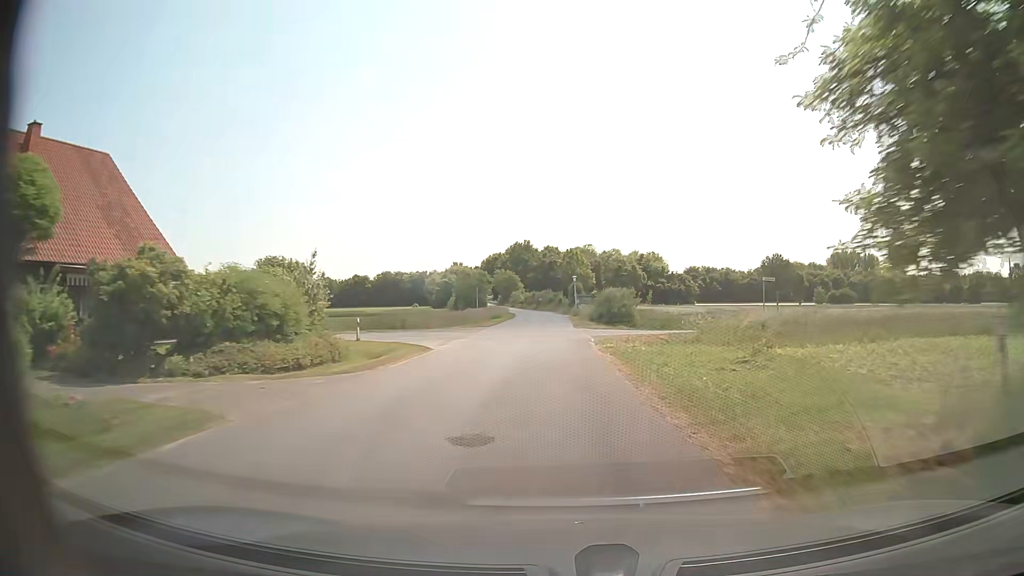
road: unclassified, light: Day
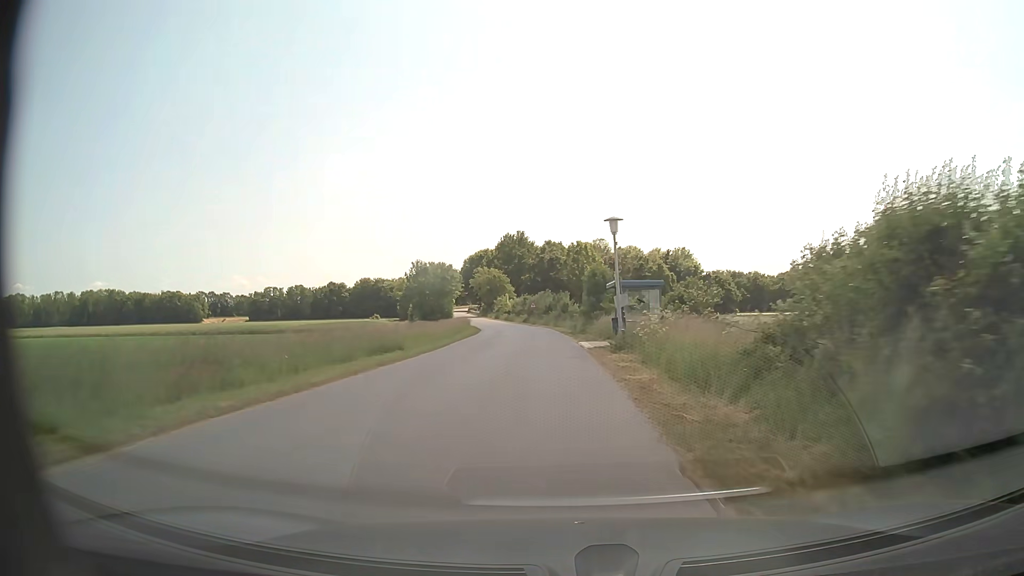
(+0.1, +51.0) m; 0°
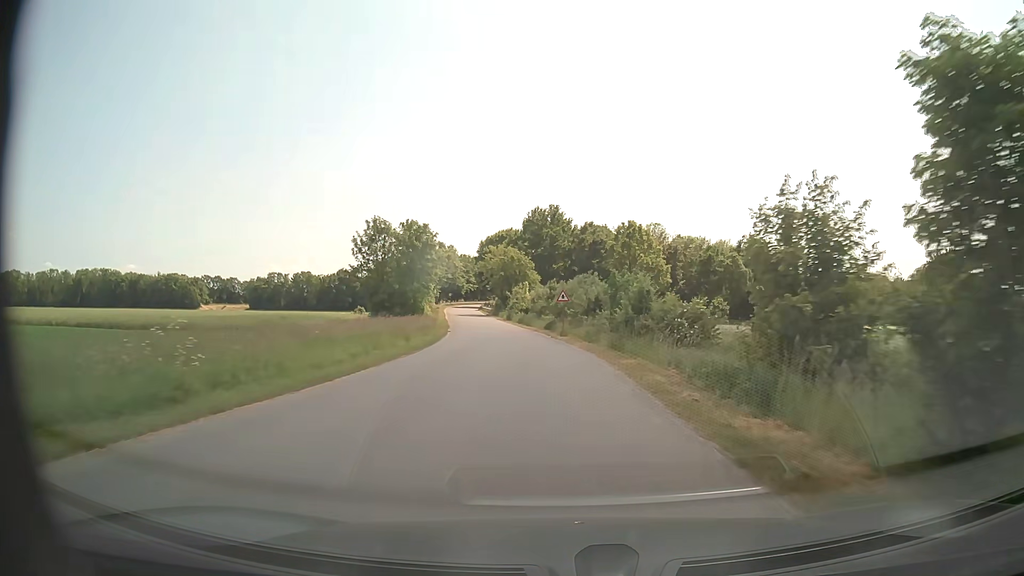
(-1.0, +40.5) m; -3°
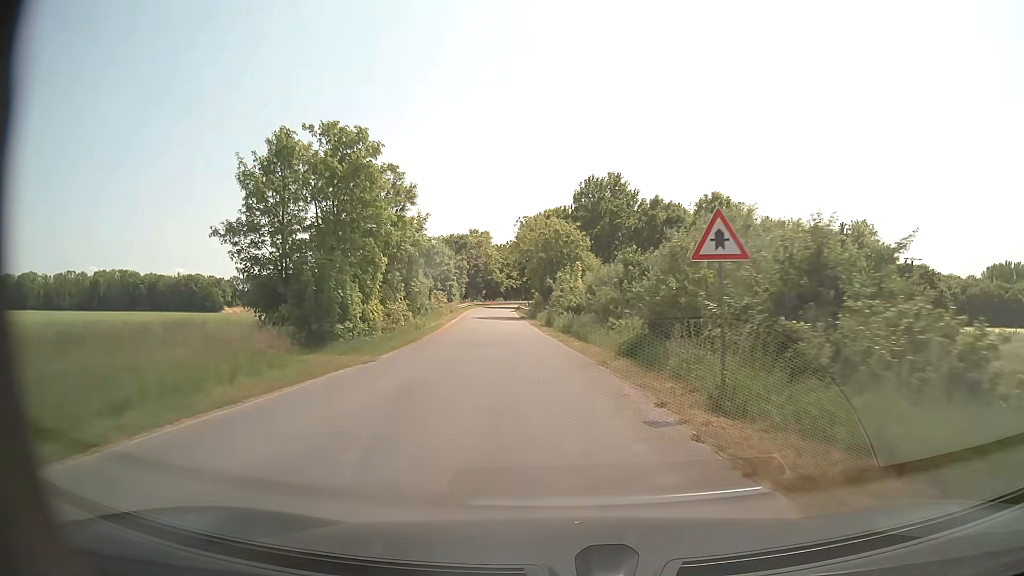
(-1.1, +30.3) m; -4°
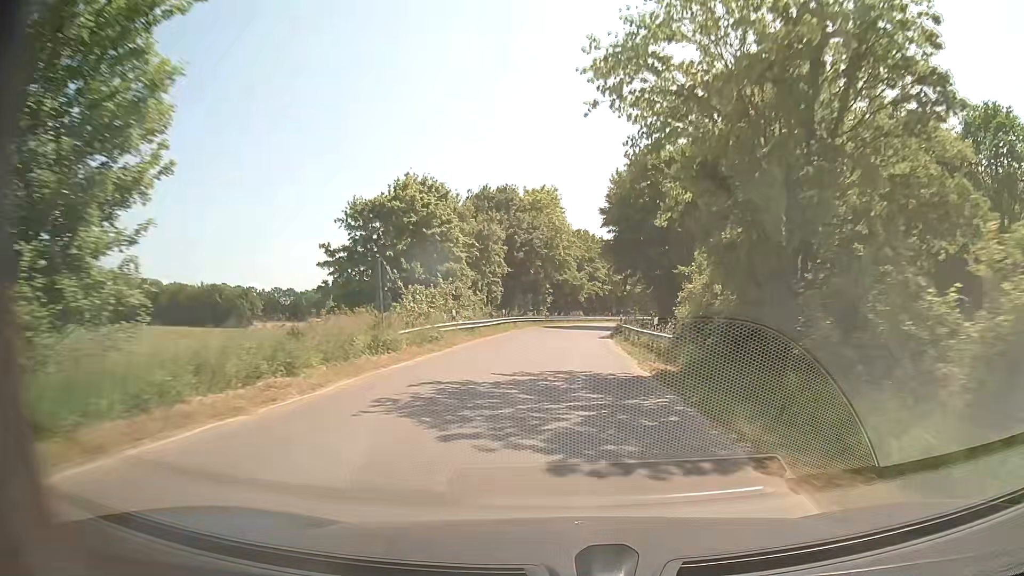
(-4.0, +50.8) m; -7°
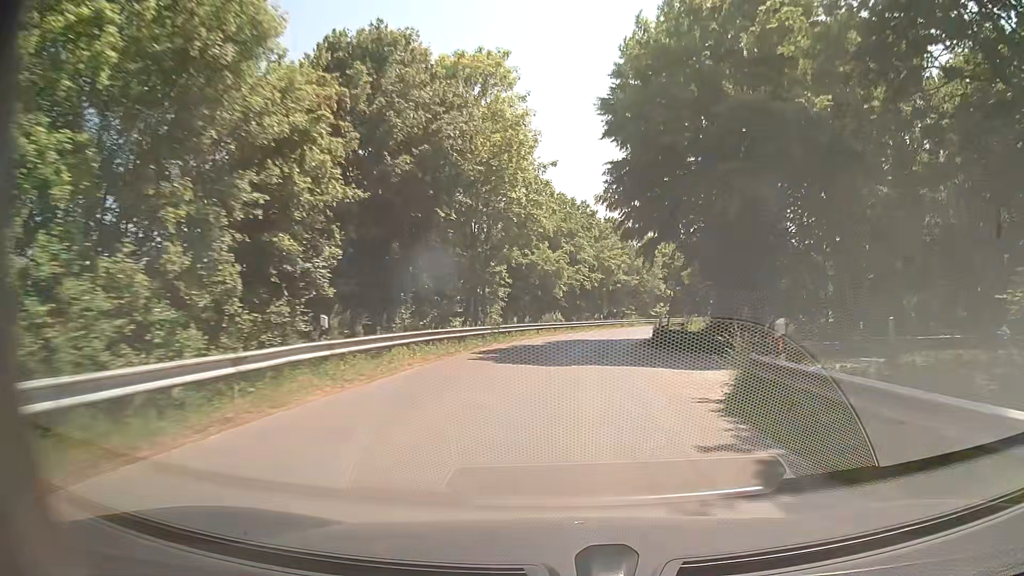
(+0.5, +31.4) m; +2°
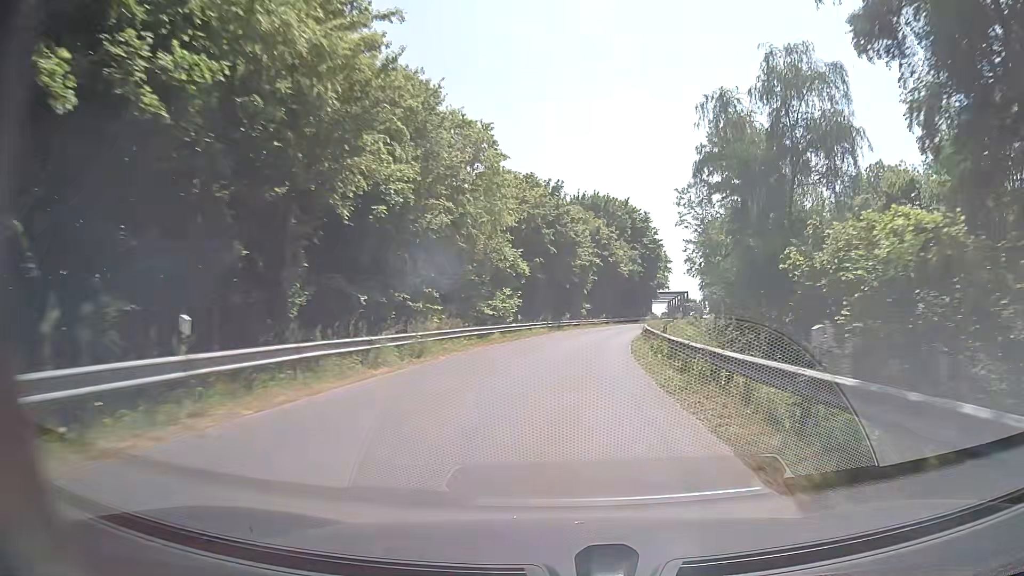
(+6.1, +51.7) m; +14°
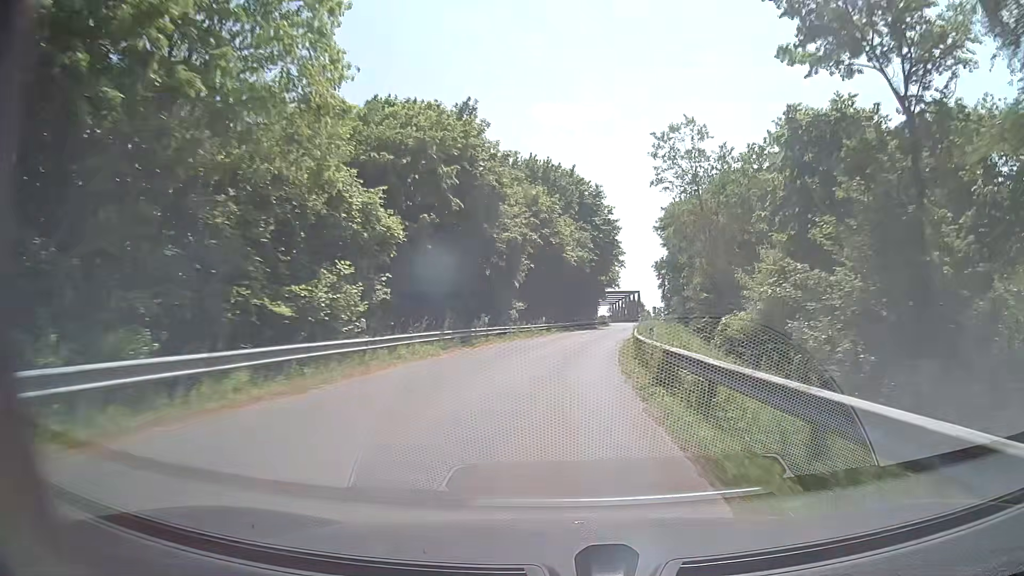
(+1.2, +22.2) m; +6°
(0, +10) (+1, +20) (+2, +30) (+3, +40) (+4, +50) (+6, +60) (+8, +69) (+10, +79) (+11, +89) (+12, +99) m
